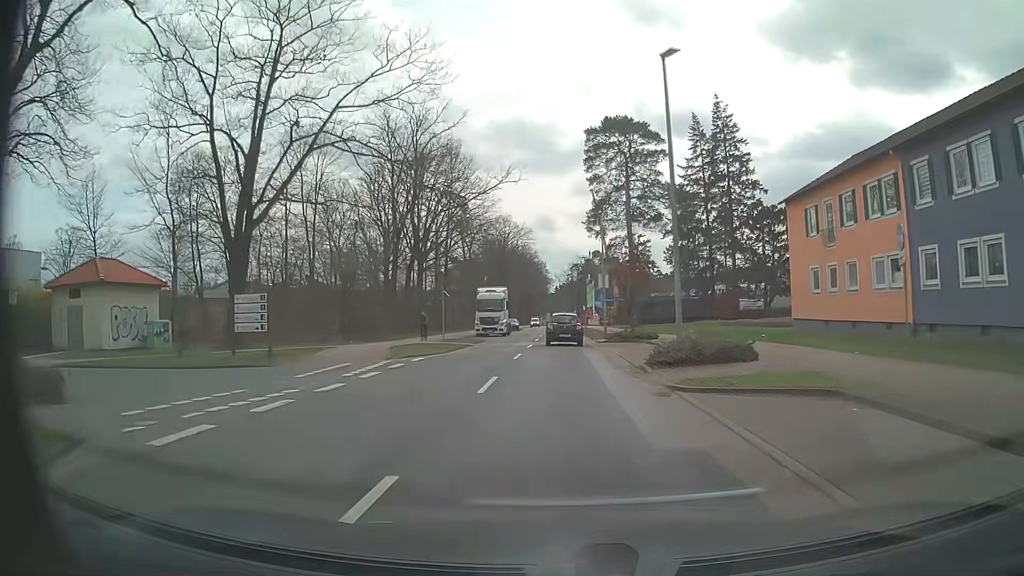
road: tertiary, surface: asphalt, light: Day
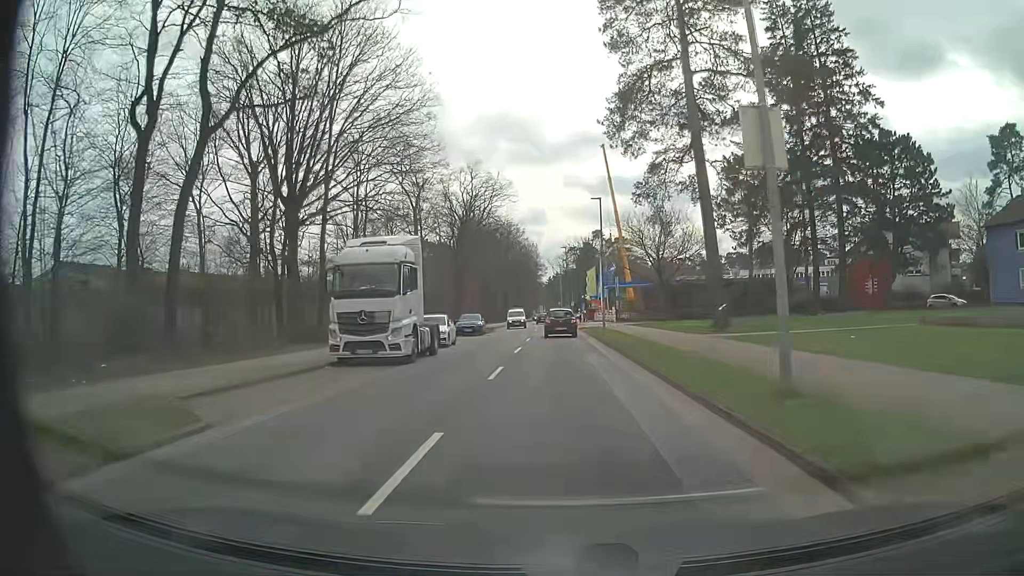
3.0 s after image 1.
(-0.1, +34.3) m; 0°
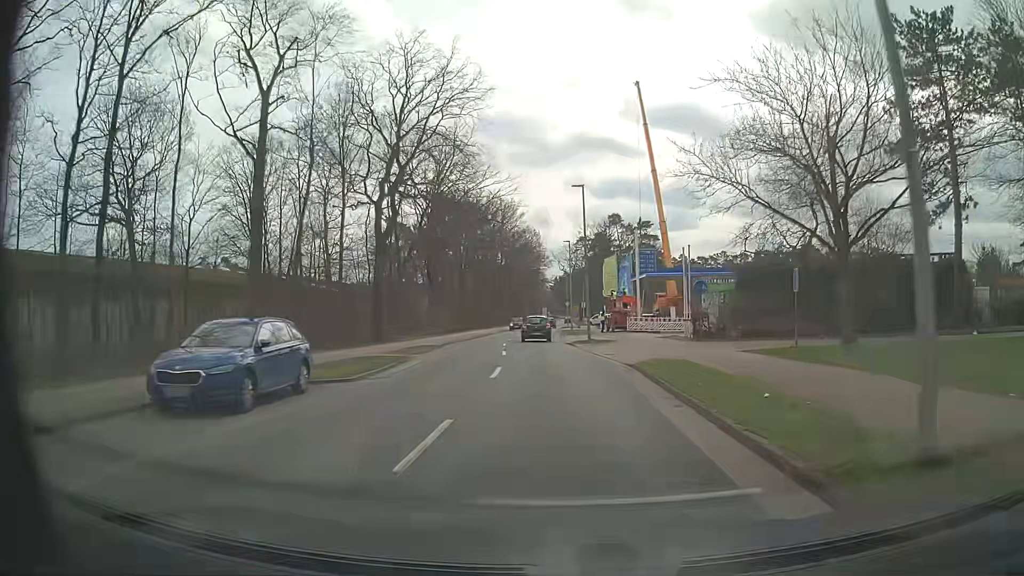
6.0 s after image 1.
(+0.1, +35.0) m; 0°
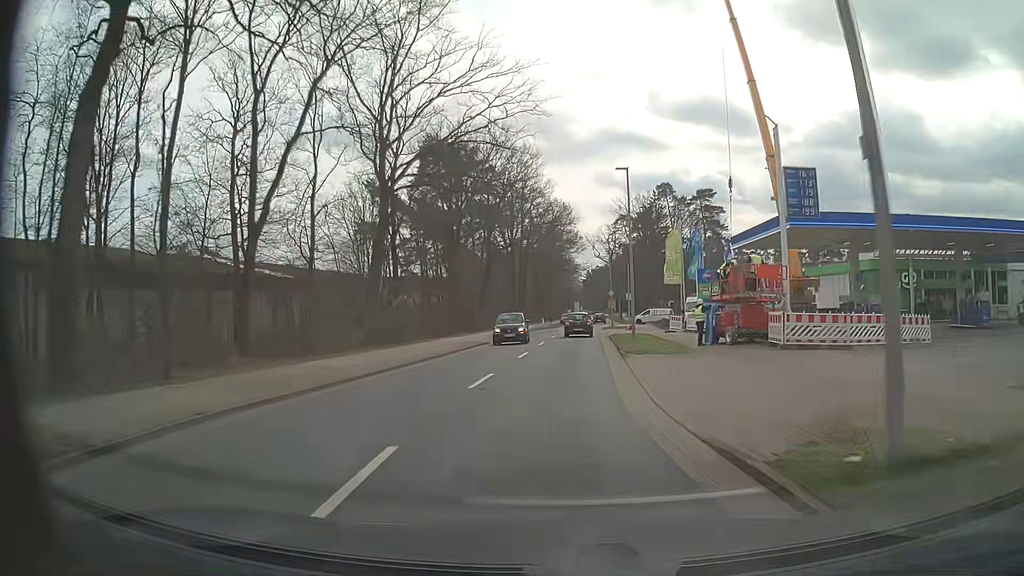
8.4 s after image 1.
(-1.0, +29.0) m; -3°
